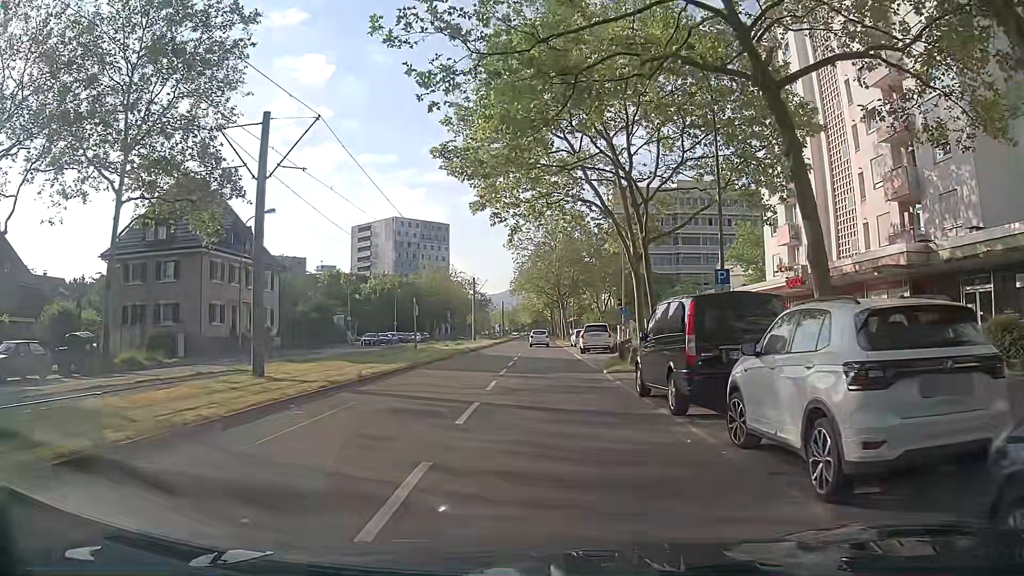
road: tertiary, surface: asphalt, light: Day
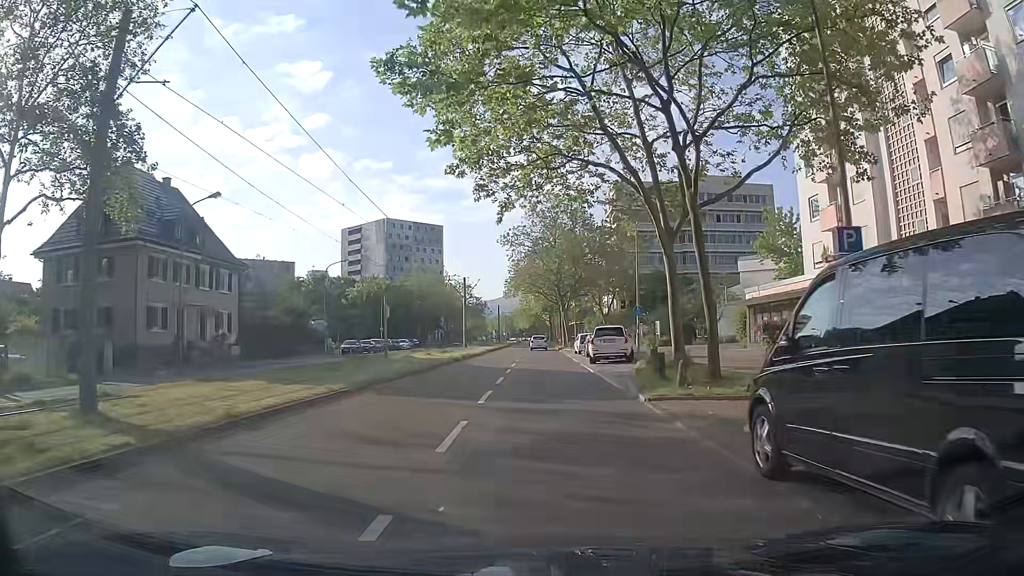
(-0.1, +8.1) m; 0°
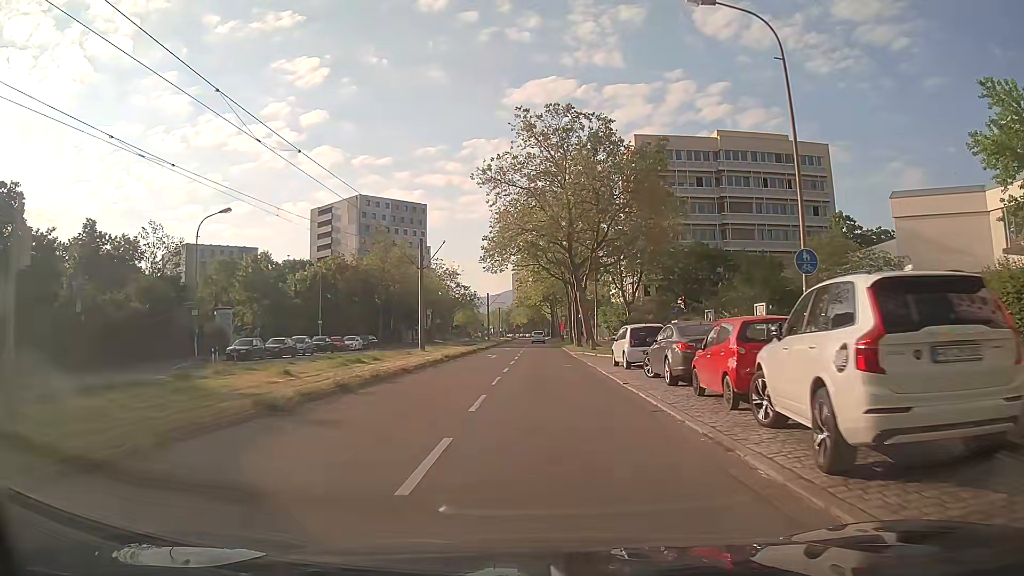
(-0.2, +26.6) m; -1°
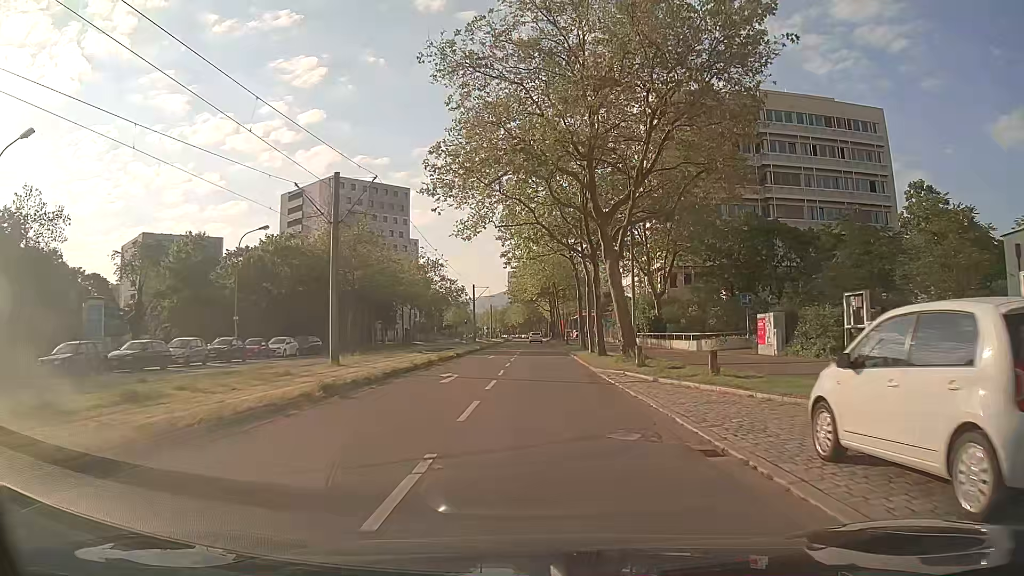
(+0.1, +19.0) m; 0°
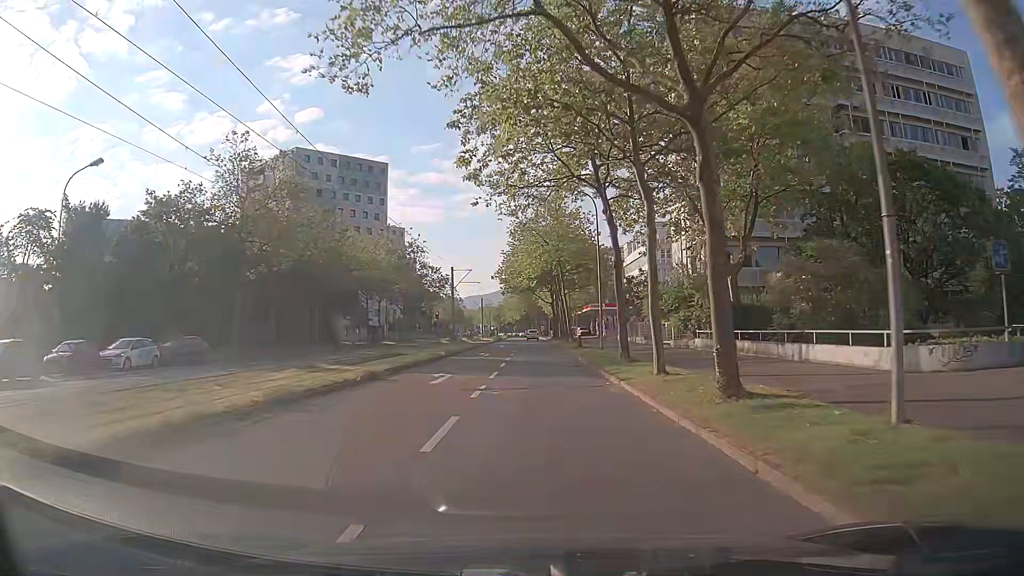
(+0.2, +20.9) m; 0°
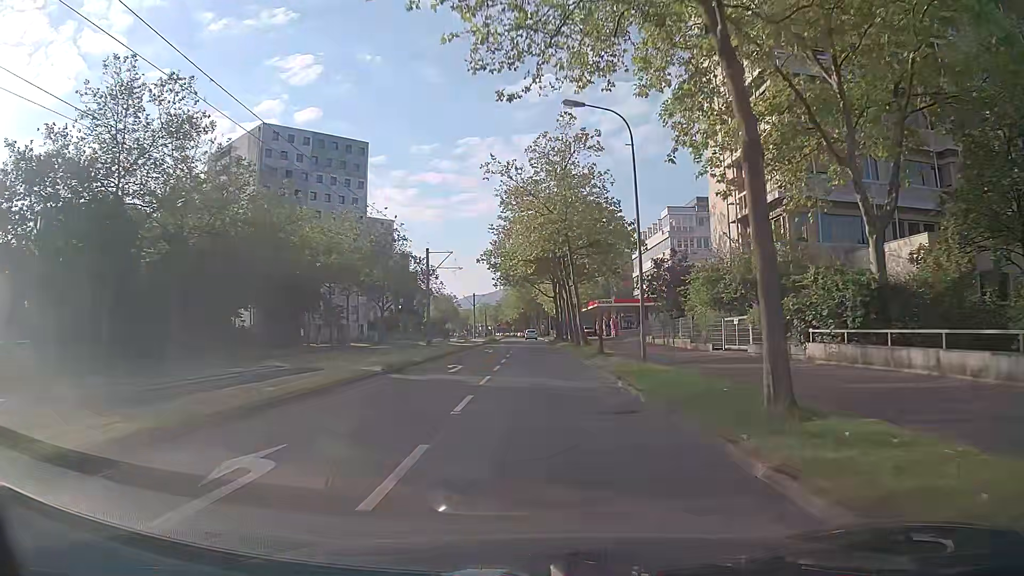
(0.0, +14.7) m; 0°
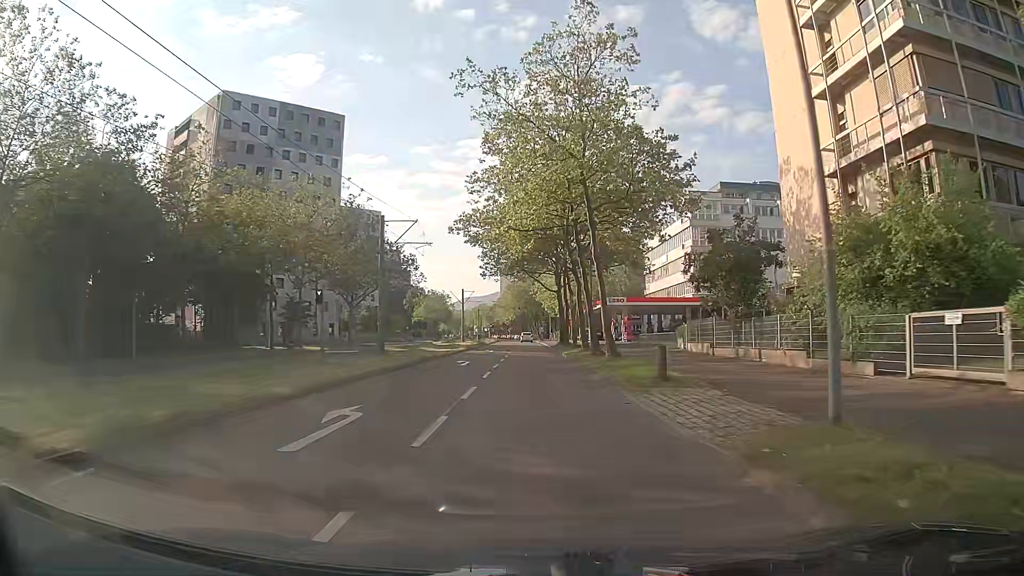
(+0.1, +15.1) m; 0°
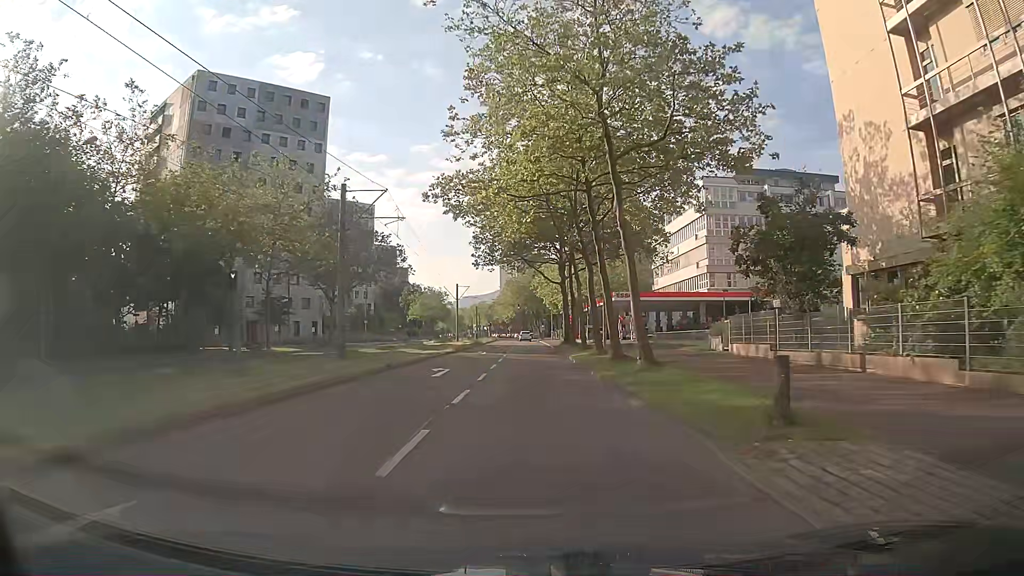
(0.0, +7.6) m; 0°
(0, +10) (0, +20) (0, +30) (0, +40) (-1, +50) (-1, +60) (-1, +70) (-1, +80) (-1, +90) (-2, +100) m
